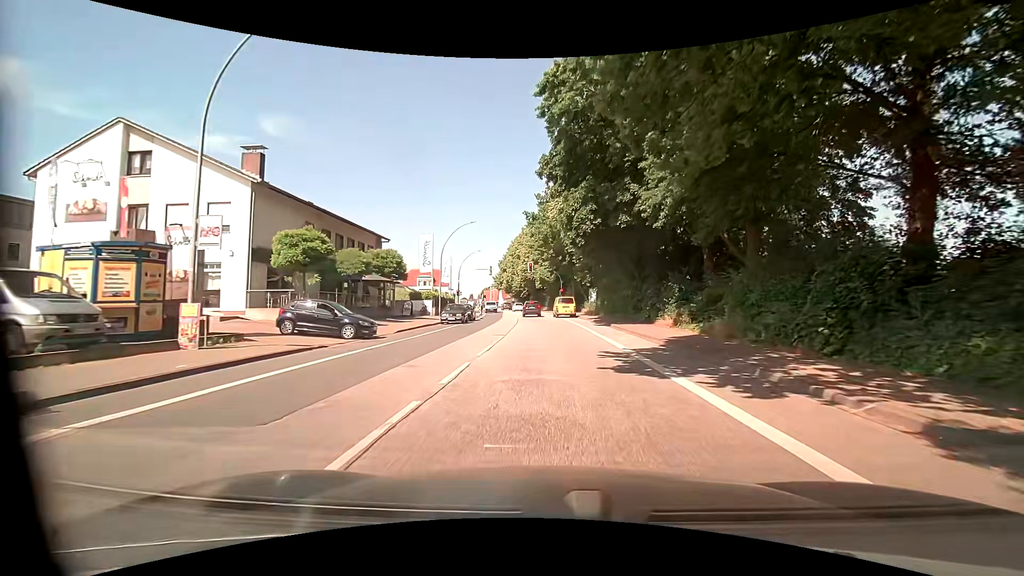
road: primary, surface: asphalt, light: Day
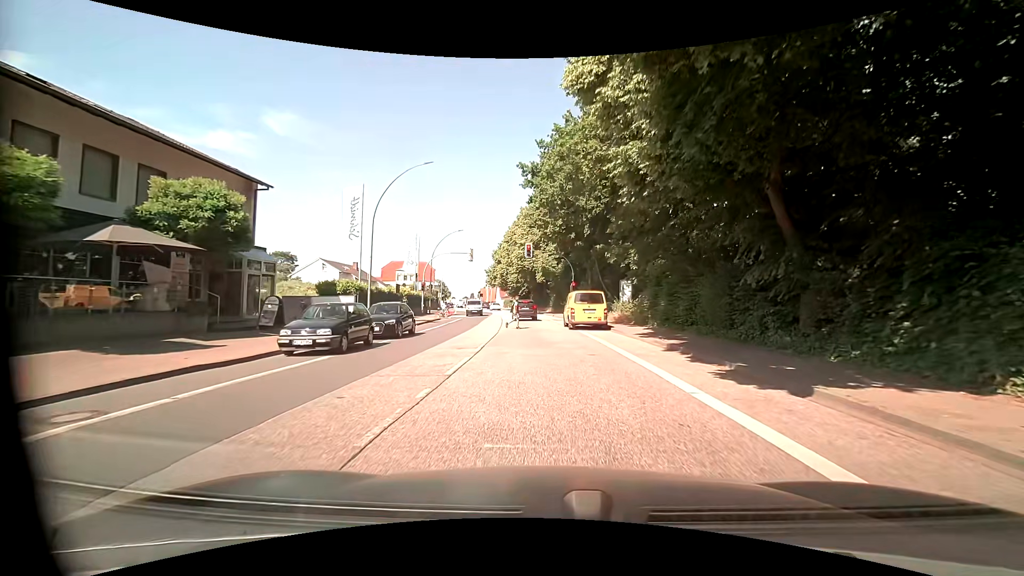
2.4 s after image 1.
(-0.2, +21.2) m; -1°
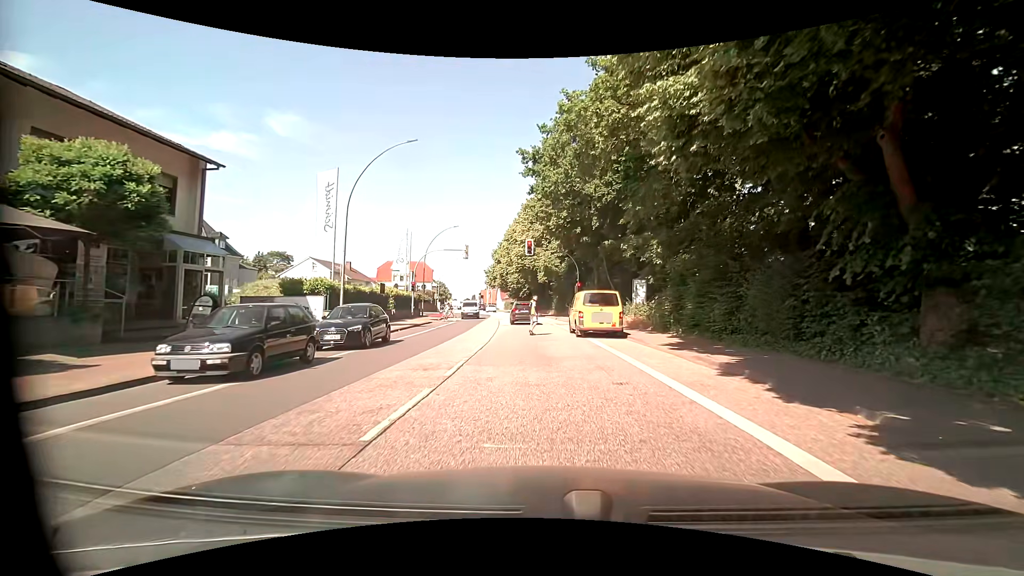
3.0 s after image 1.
(0.0, +4.3) m; 0°
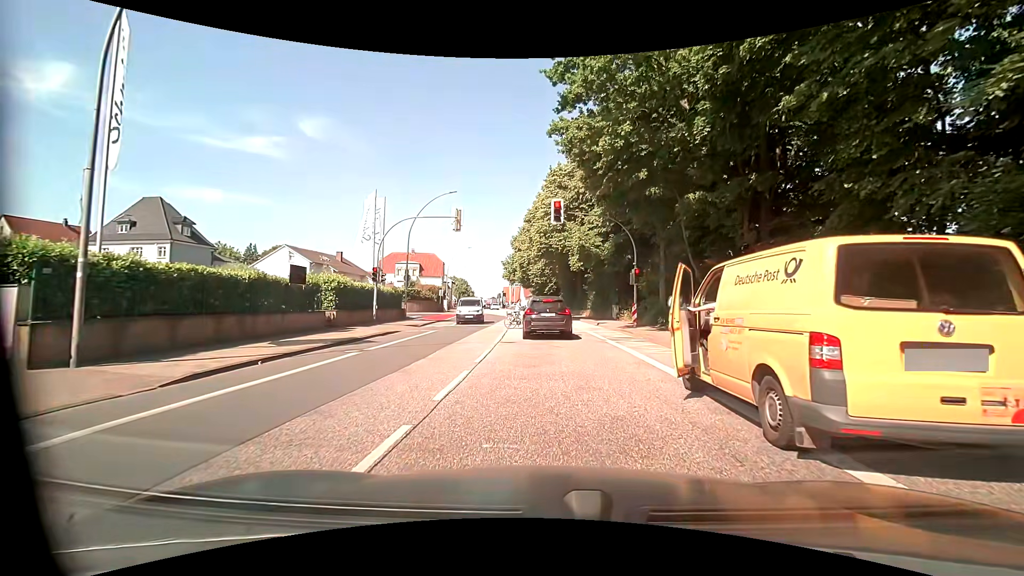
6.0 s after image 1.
(-0.6, +15.7) m; -5°
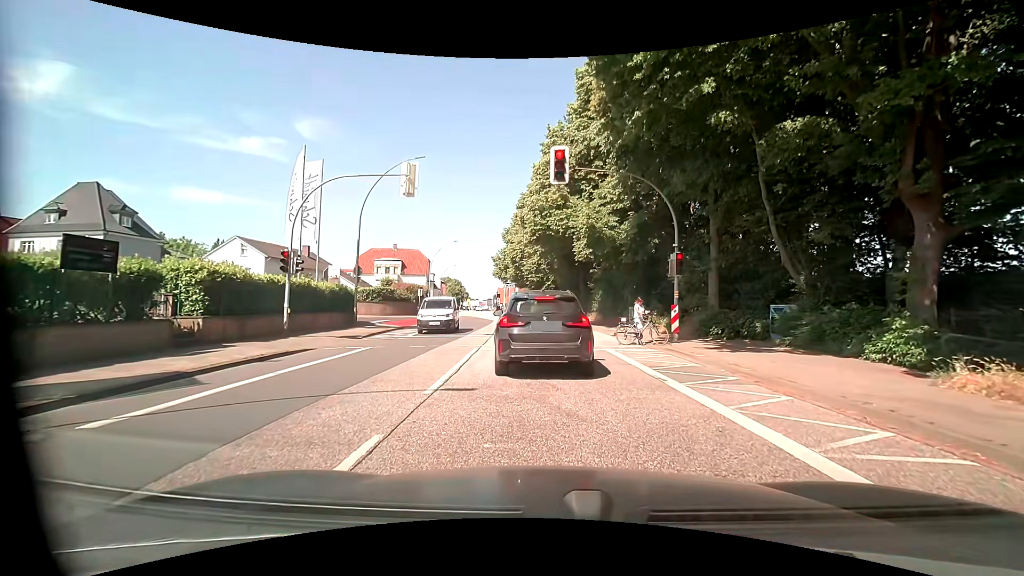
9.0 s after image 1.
(+0.4, +9.2) m; +3°
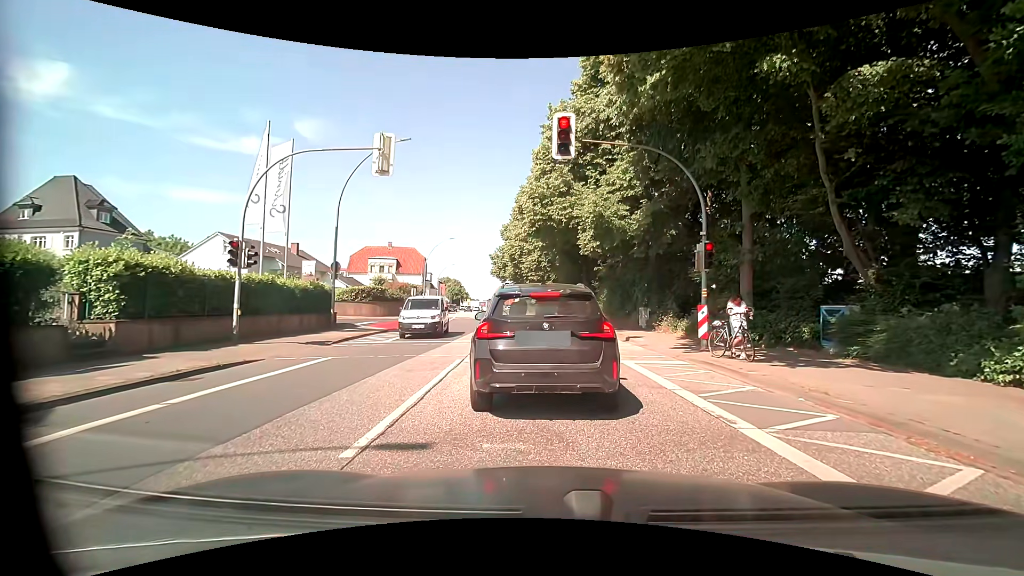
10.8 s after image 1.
(0.0, +2.9) m; +1°
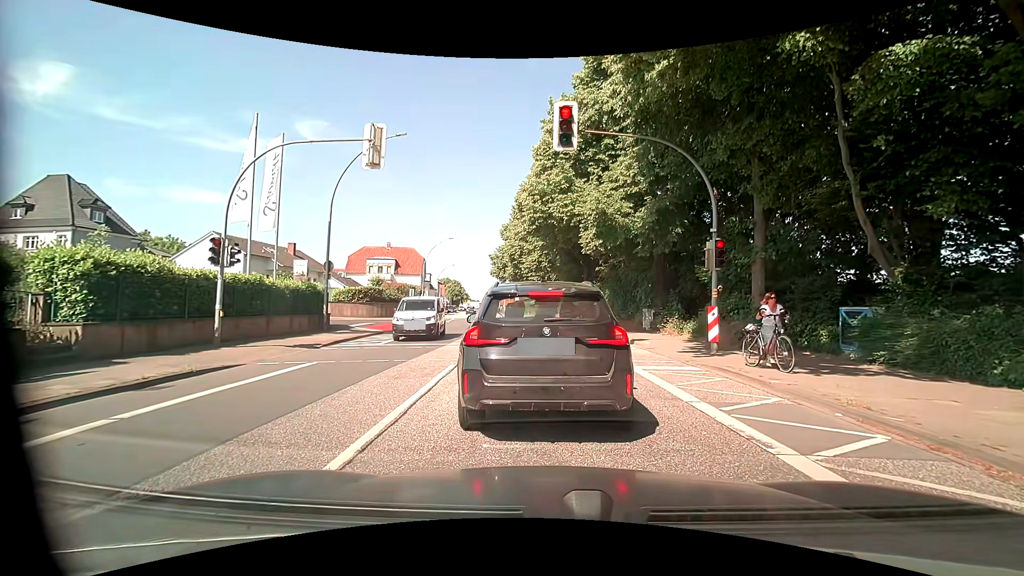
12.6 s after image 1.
(0.0, +0.9) m; 0°
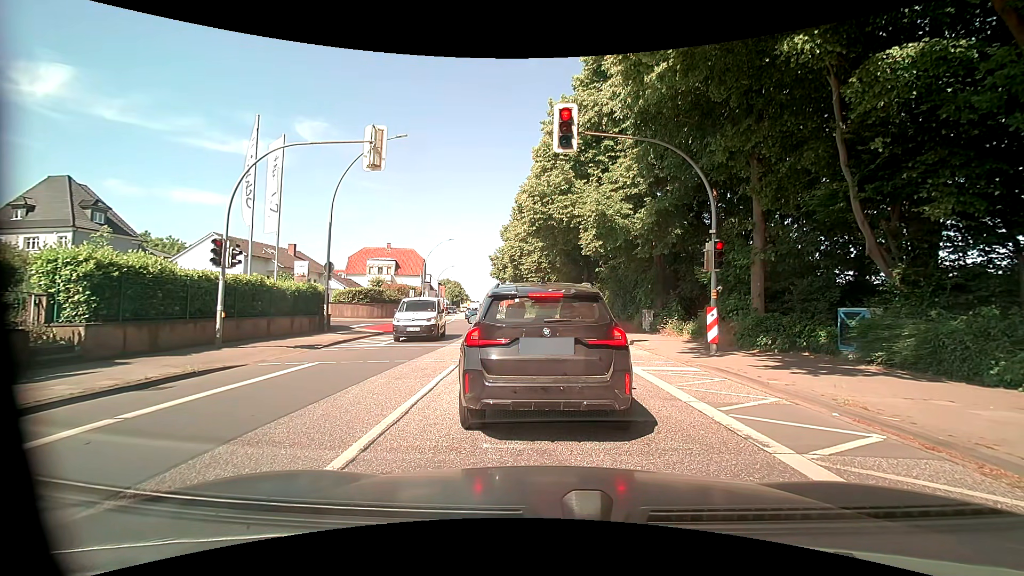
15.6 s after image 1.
(0.0, +0.1) m; 0°
(-1, +10) (-2, +20) (-3, +30) (-4, +40) (-6, +50) (-7, +59) (-9, +69) (-11, +79) (-14, +89) (-16, +99) m
